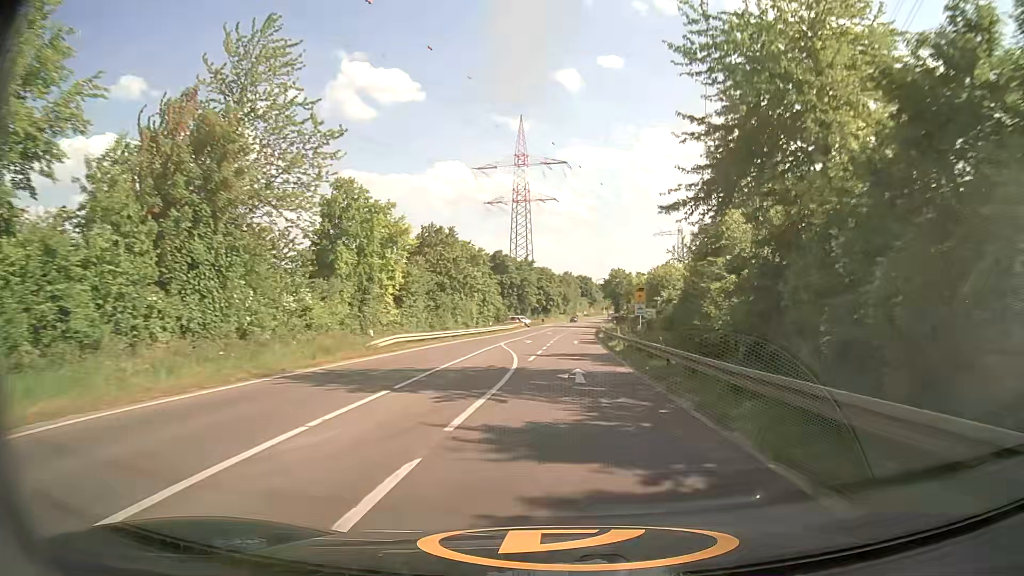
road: secondary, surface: asphalt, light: Day
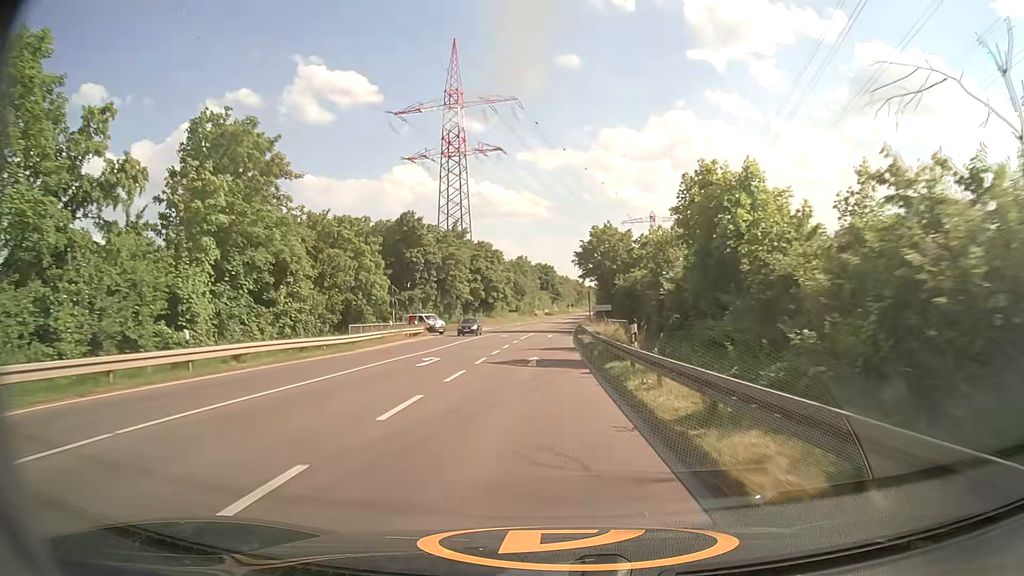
(+2.5, +55.4) m; +3°
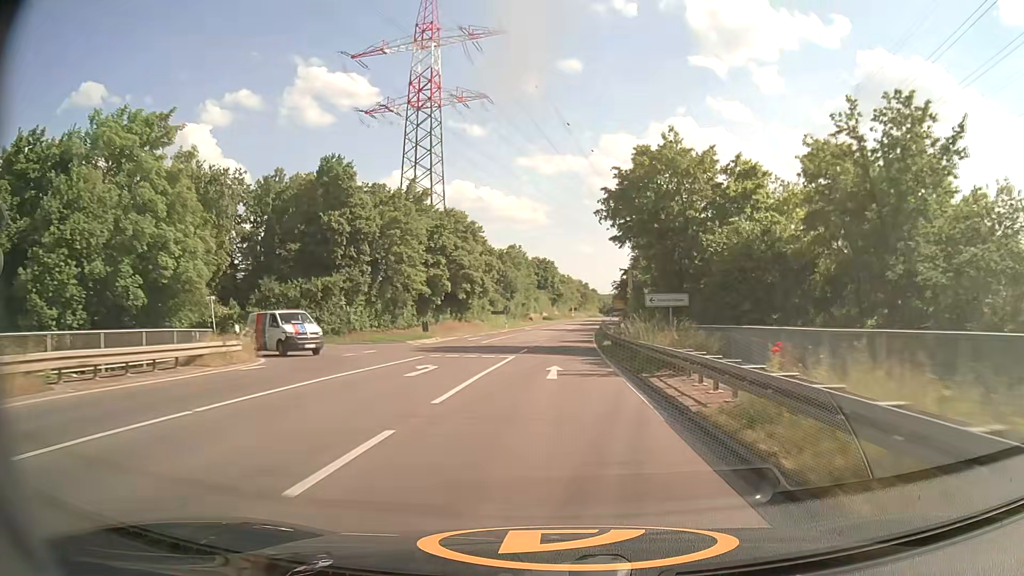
(-0.3, +34.0) m; 0°
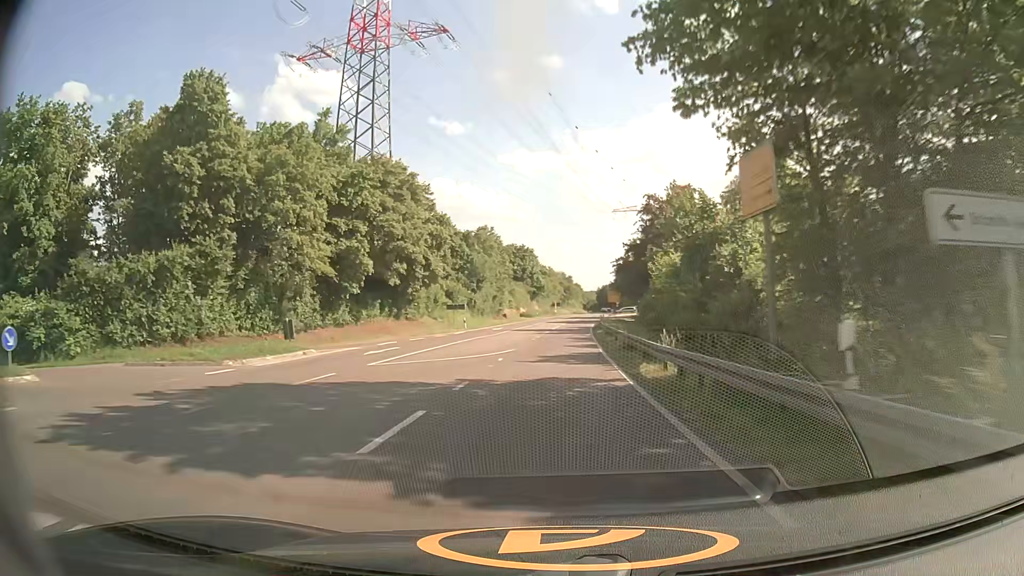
(+0.4, +22.7) m; +2°
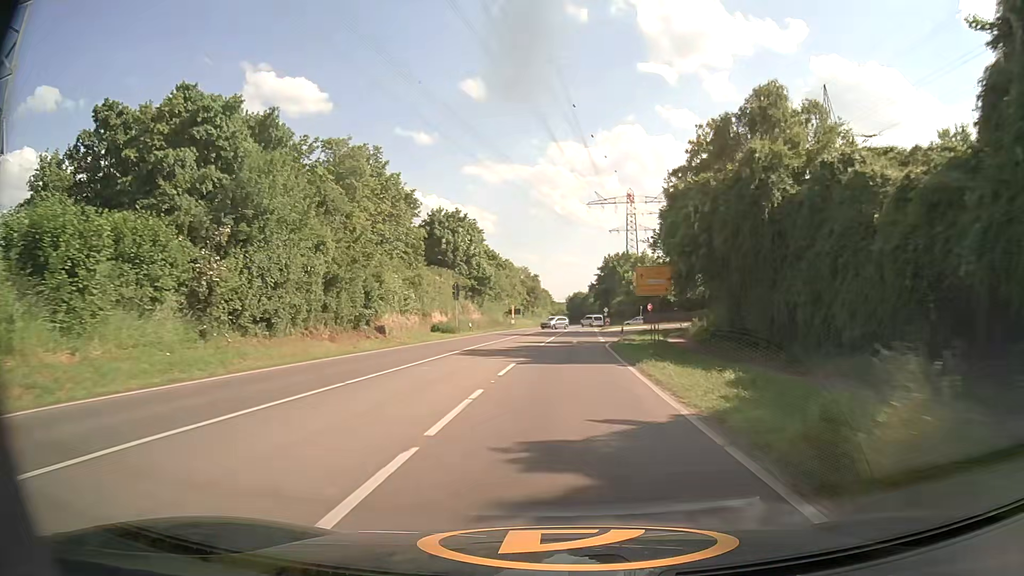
(+1.3, +56.9) m; +3°
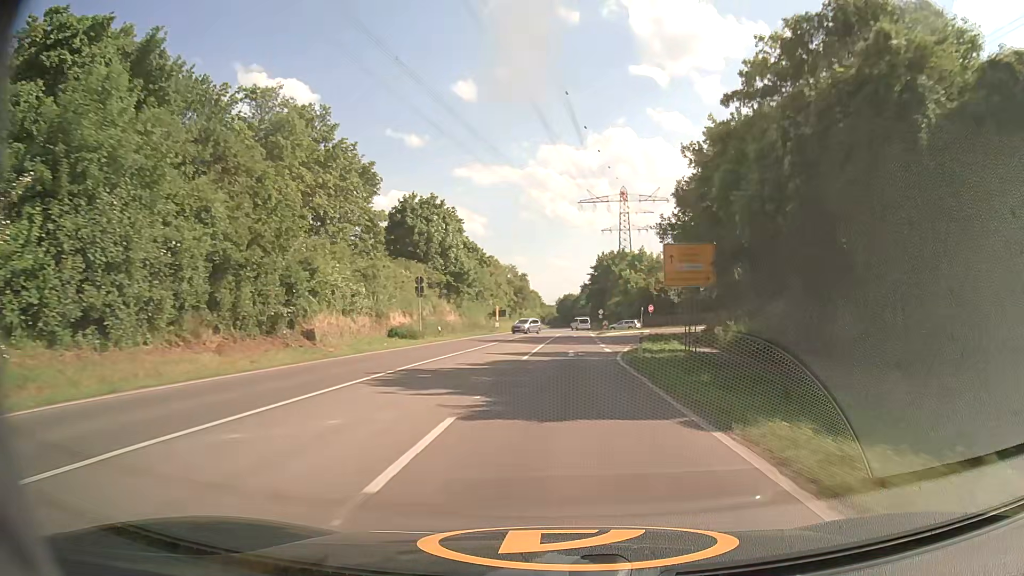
(0.0, +11.1) m; +1°
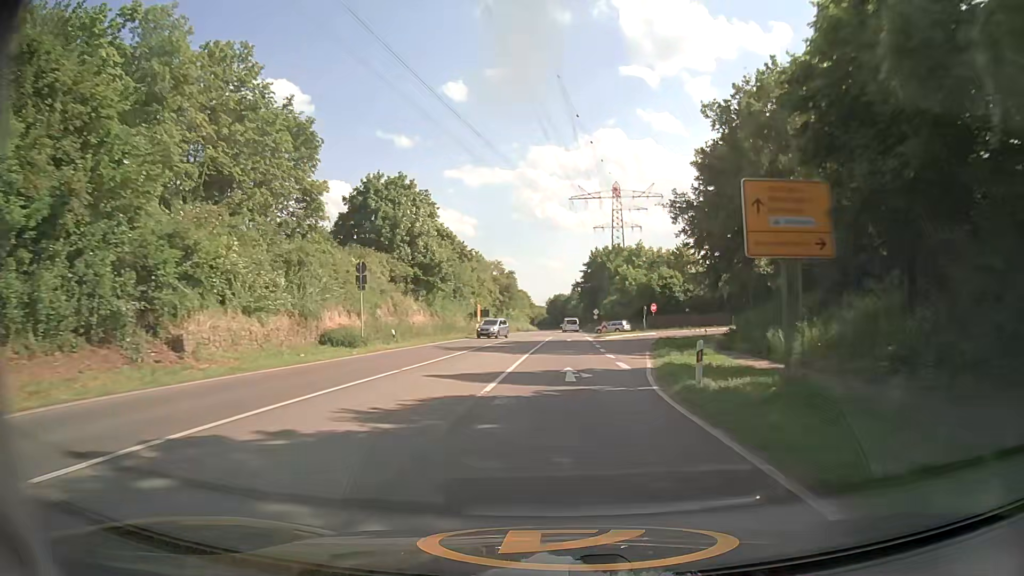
(+0.1, +11.2) m; +1°
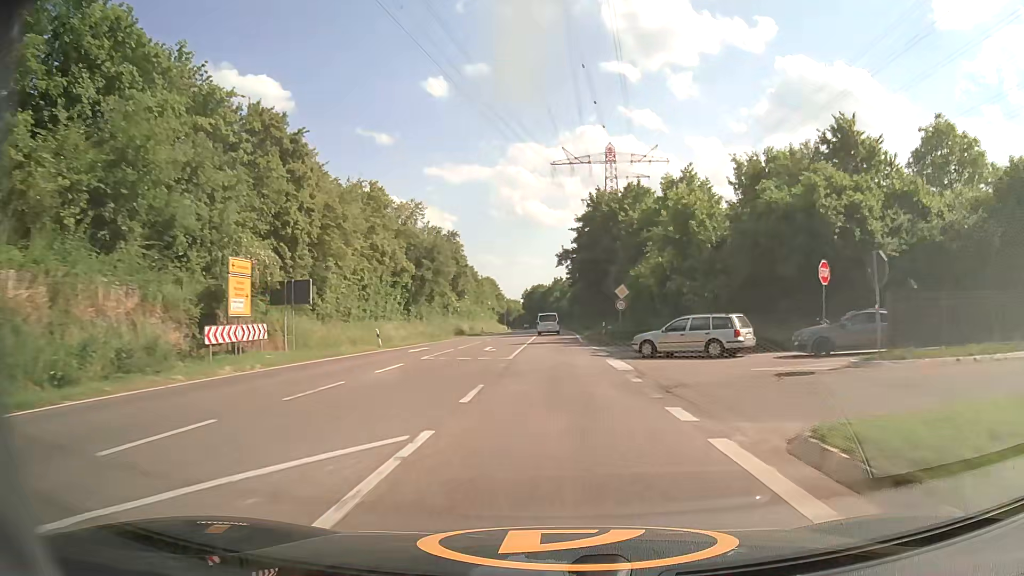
(+1.3, +57.2) m; +2°
(0, +10) (0, +20) (0, +30) (0, +40) (0, +50) (0, +60) (0, +70) (0, +80) (0, +90) (0, +100) m
